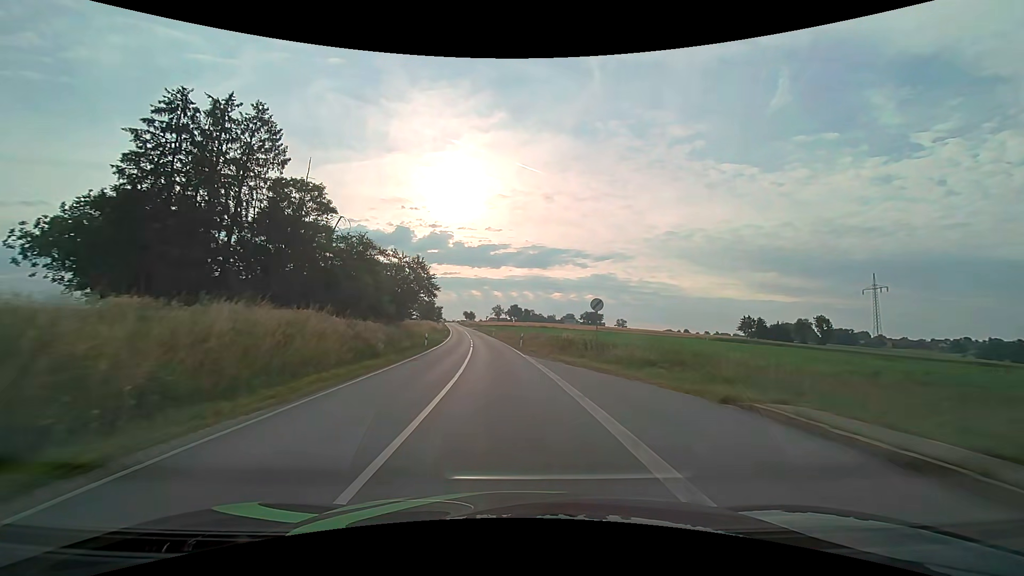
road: secondary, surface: asphalt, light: Day
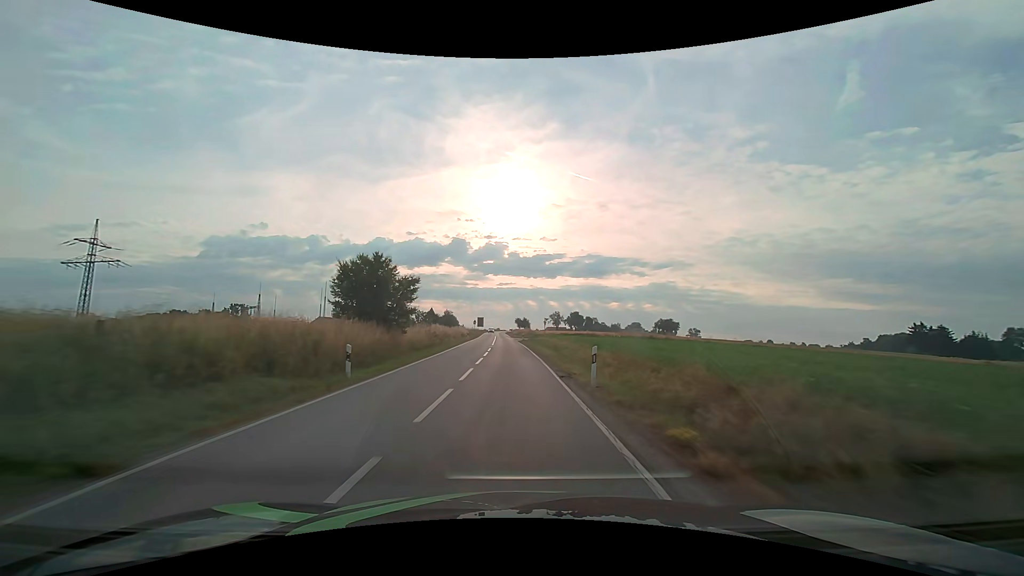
(-4.0, +60.6) m; -6°
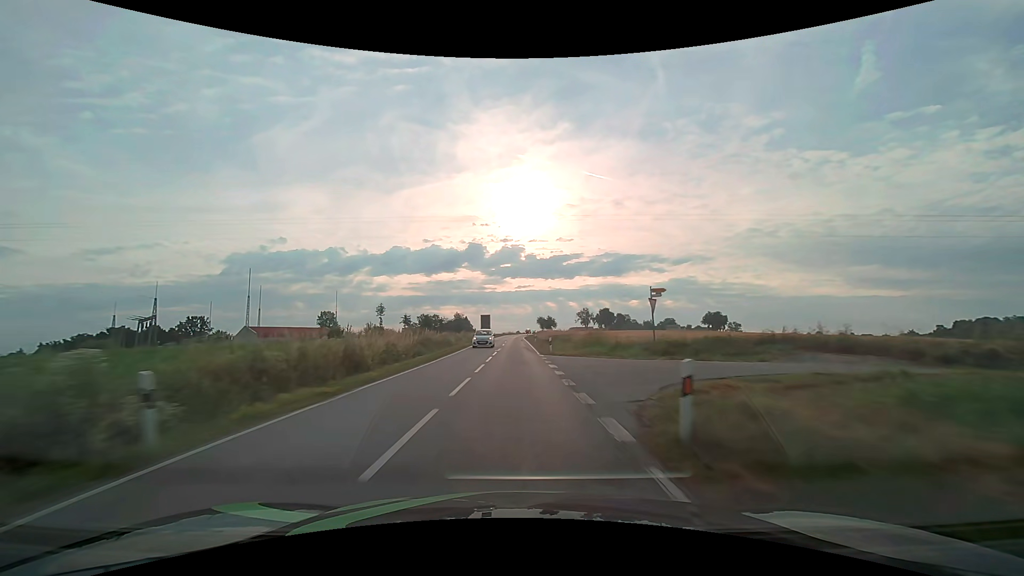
(-1.3, +57.8) m; -2°
